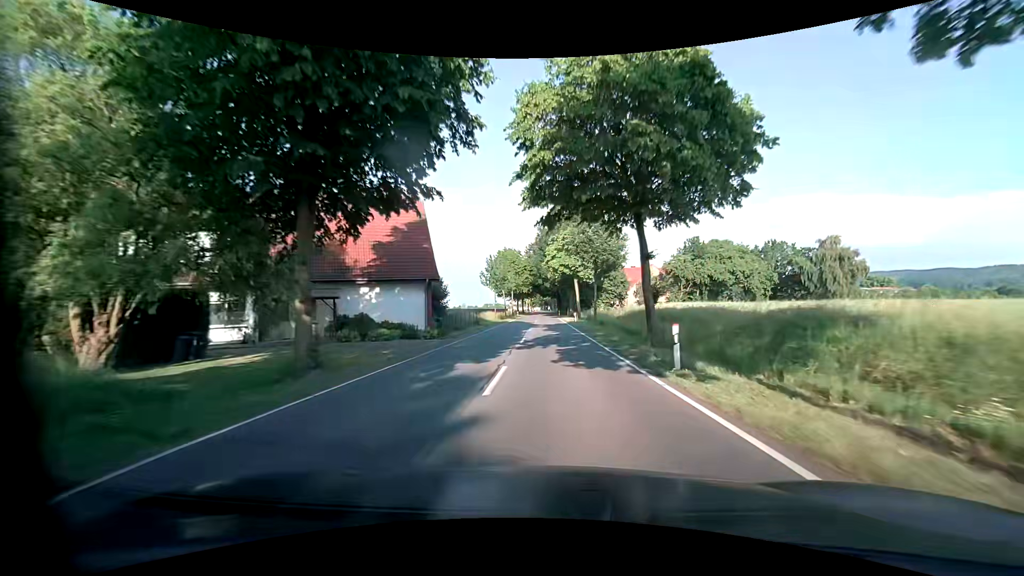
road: tertiary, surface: asphalt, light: Day
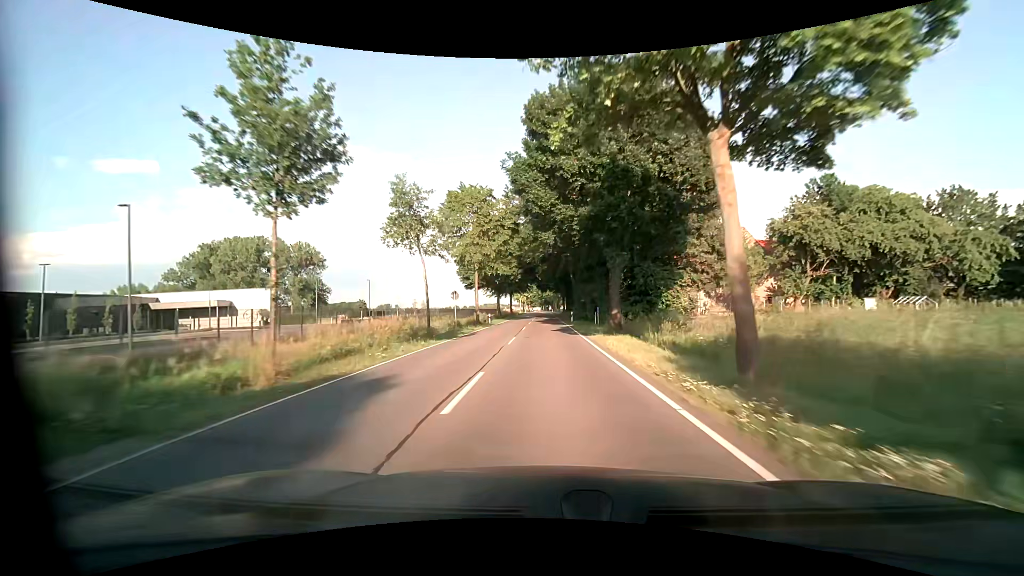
(+0.6, +49.8) m; 0°
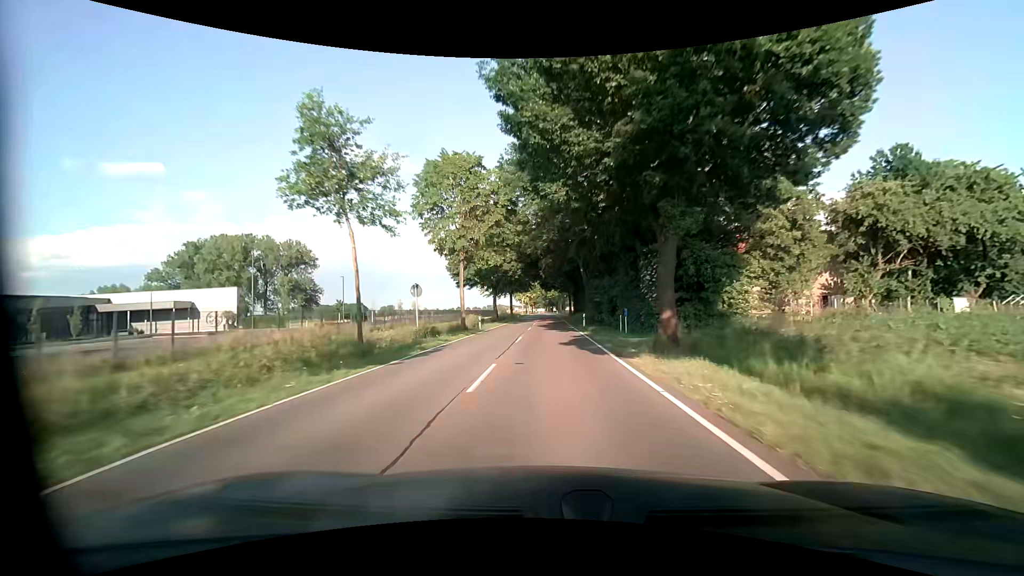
(-0.1, +10.5) m; -1°
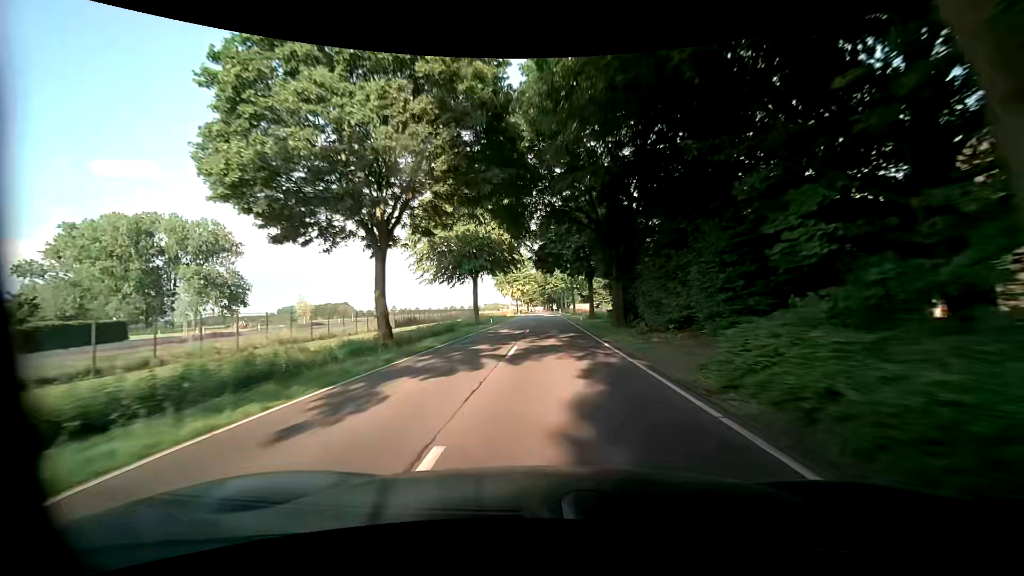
(+0.1, +43.4) m; +1°
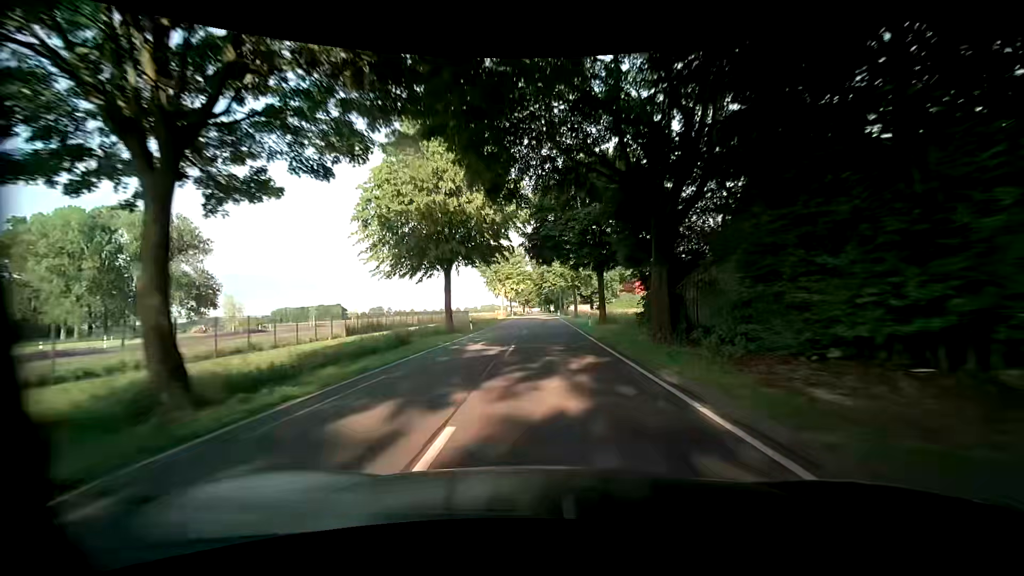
(0.0, +11.2) m; +1°
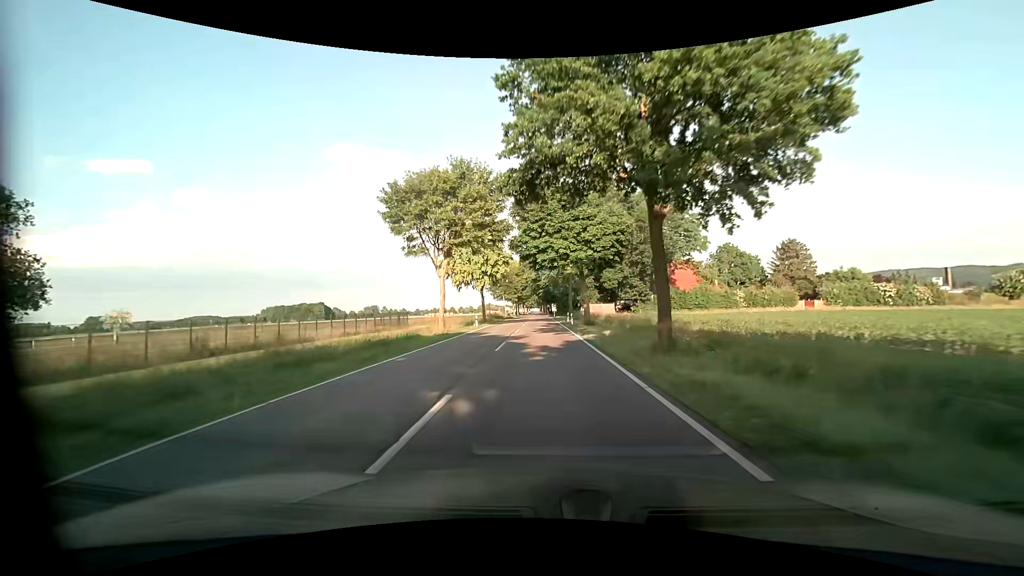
(-0.2, +46.0) m; 0°
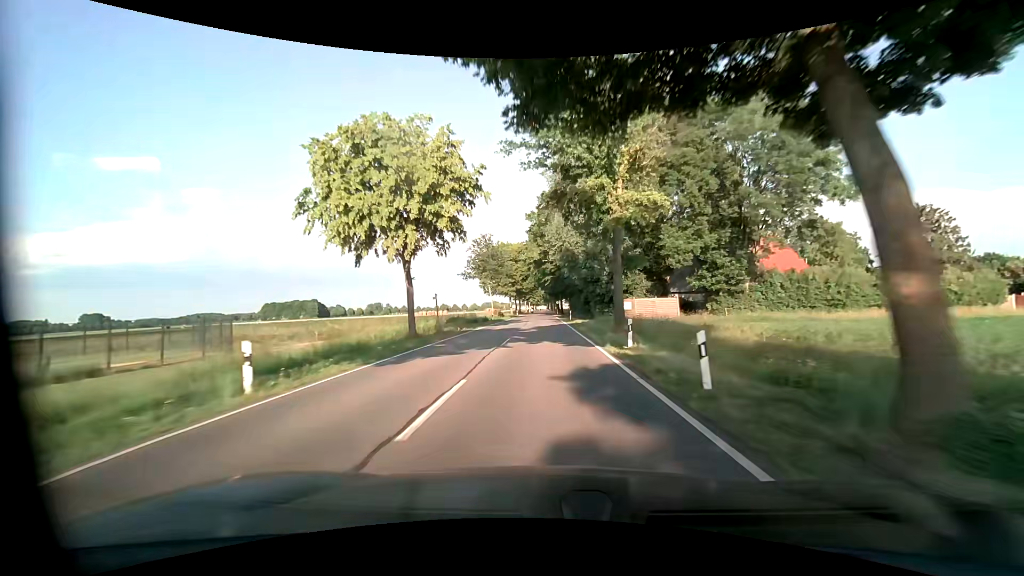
(-0.3, +34.7) m; -1°
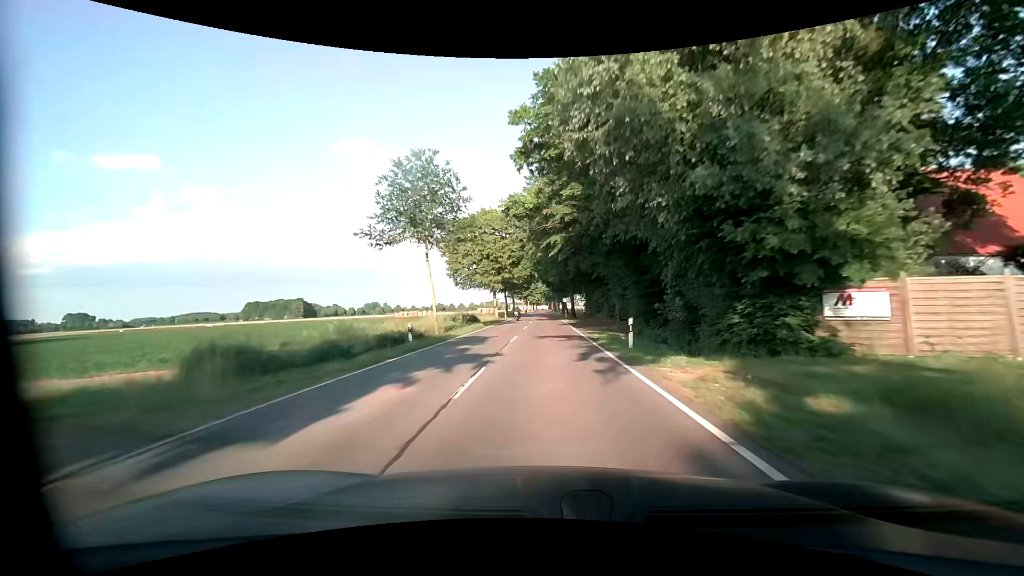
(-0.2, +33.8) m; 0°
(0, +10) (0, +20) (0, +30) (0, +40) (0, +50) (0, +60) (0, +70) (0, +80) (0, +90) (0, +100) m
